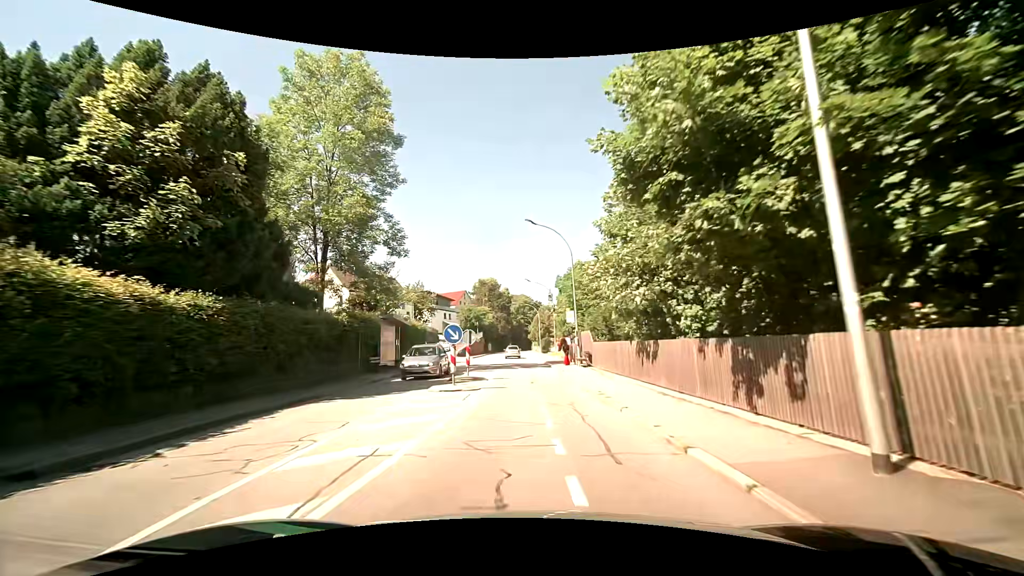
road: tertiary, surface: asphalt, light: Day
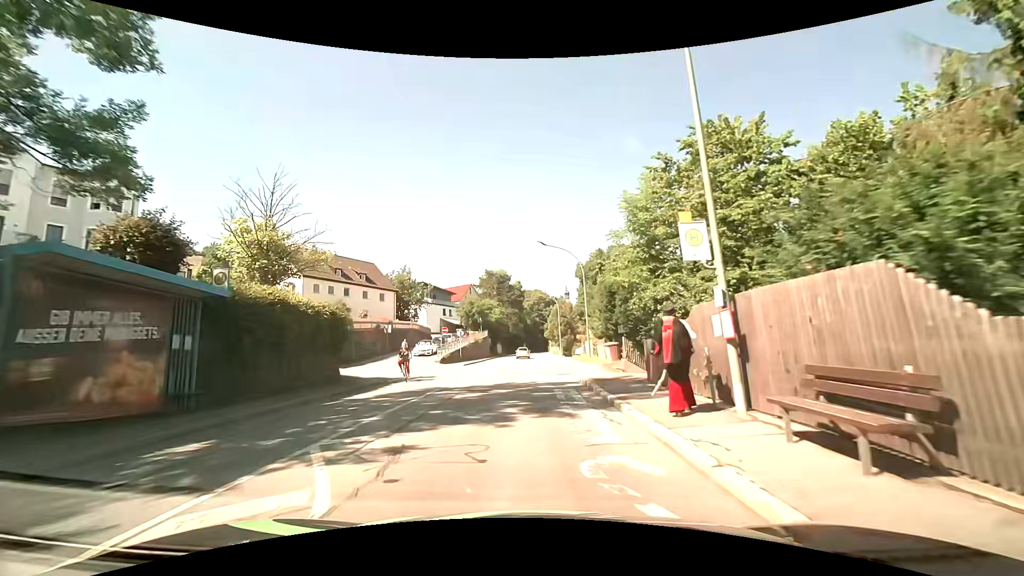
(+0.1, +21.2) m; -2°
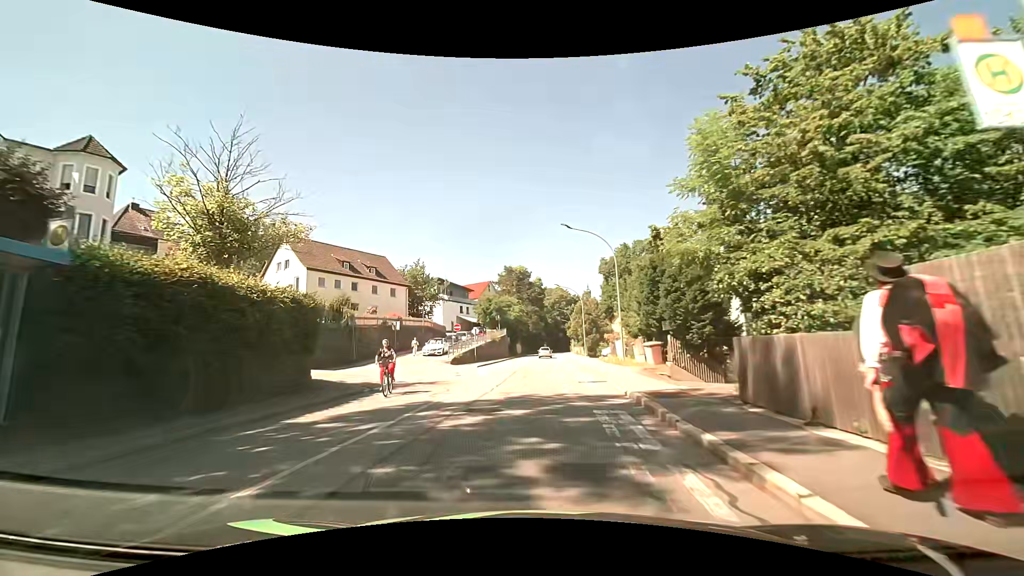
(-0.1, +5.1) m; -1°
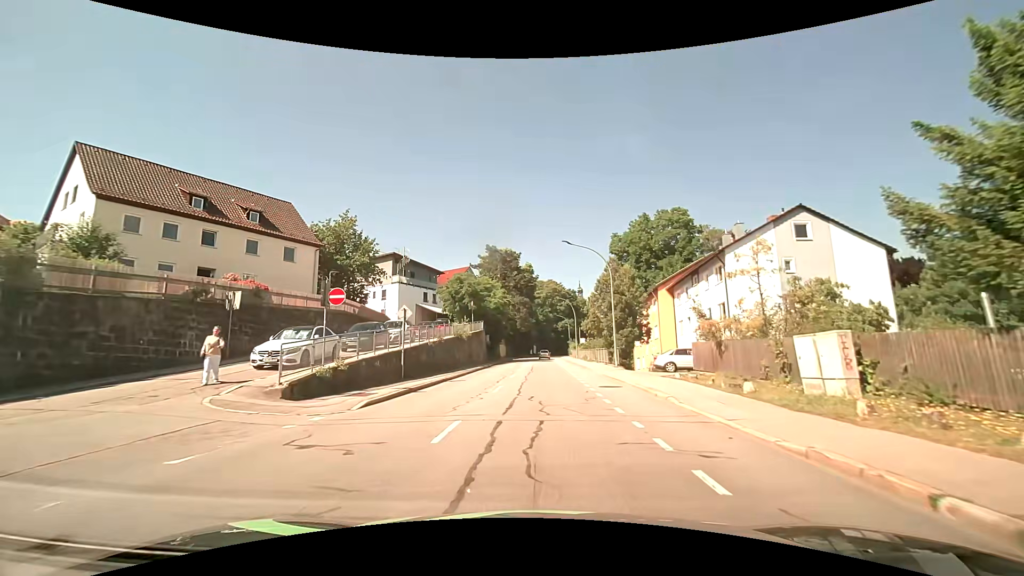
(-0.6, +26.4) m; 0°
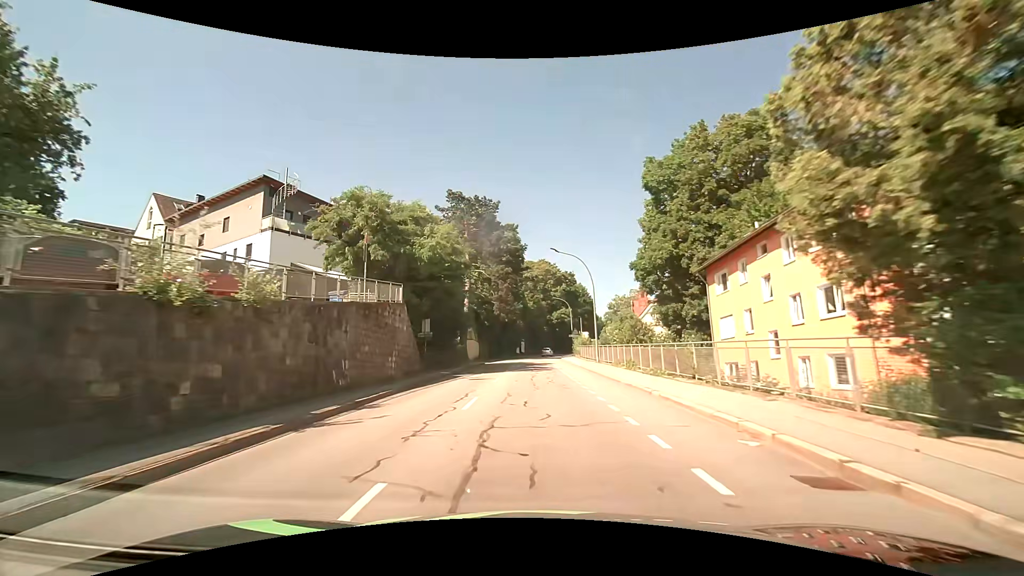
(+0.9, +32.5) m; +2°
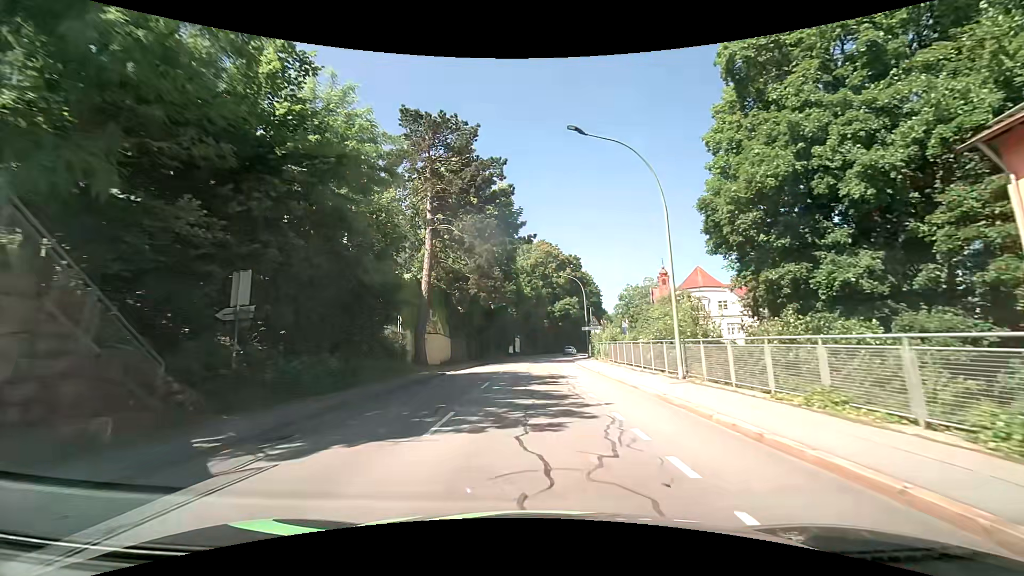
(0.0, +21.5) m; 0°
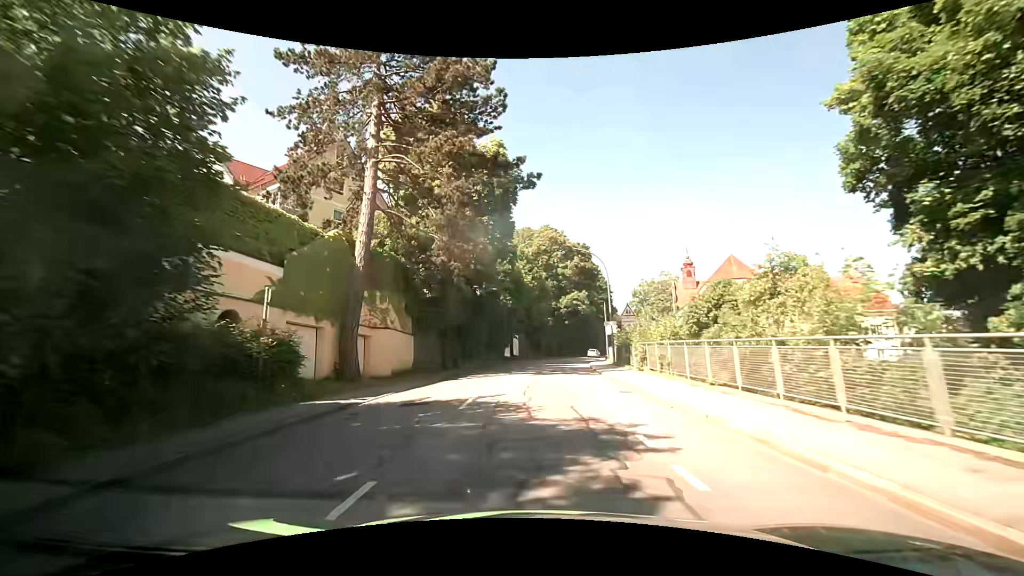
(0.0, +14.5) m; 0°
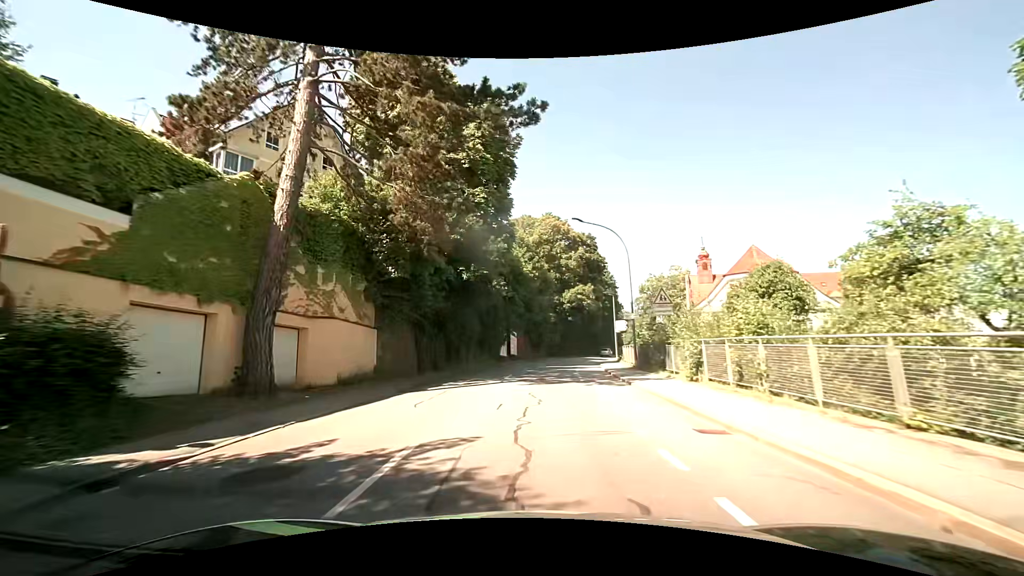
(0.0, +7.3) m; 0°
(0, +10) (0, +20) (+1, +30) (+2, +40) (+3, +50) (+5, +60) (+7, +69) (+10, +79) (+13, +89) (+16, +98) m
